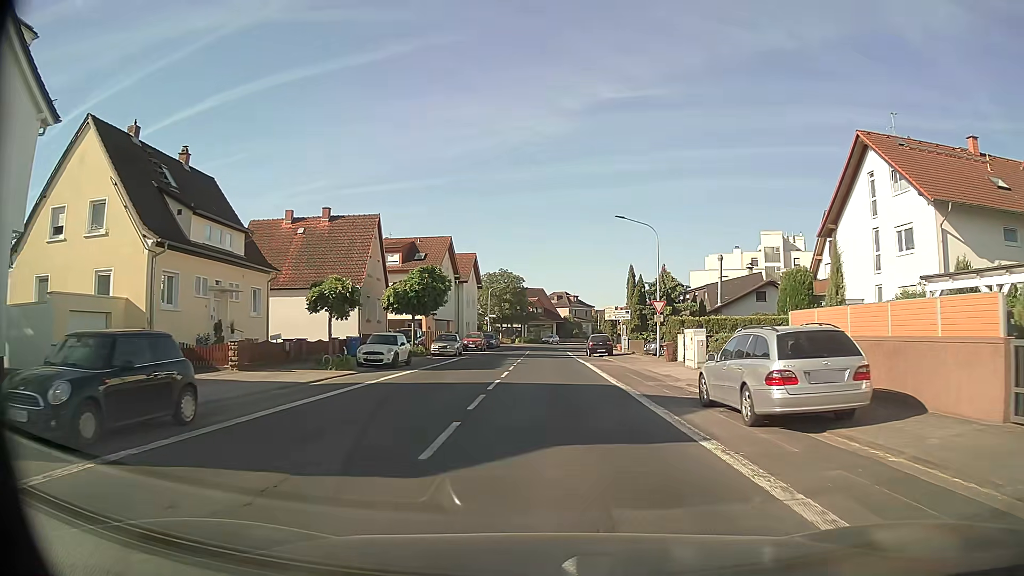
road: secondary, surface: asphalt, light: Day
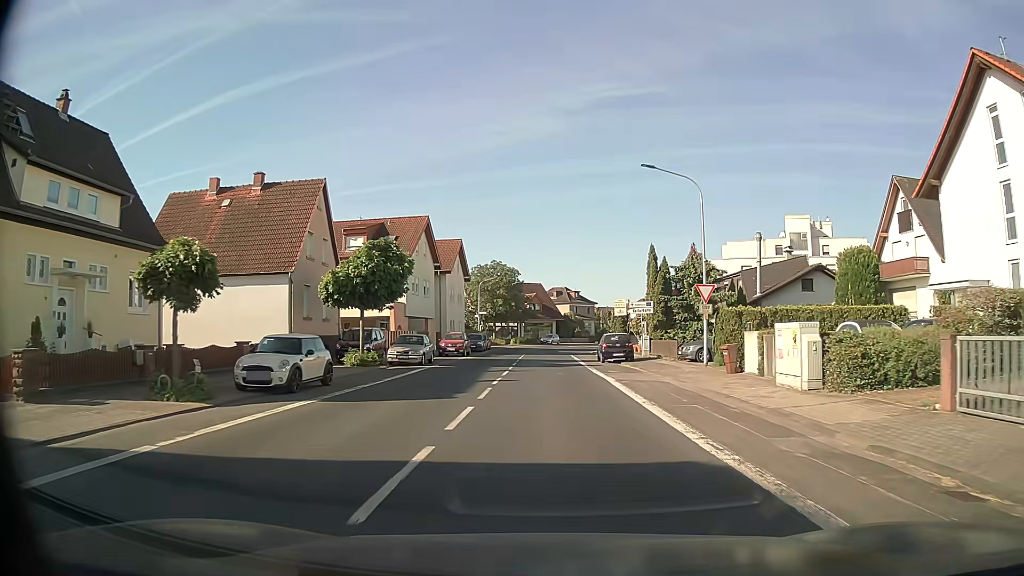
(-0.1, +11.3) m; 0°
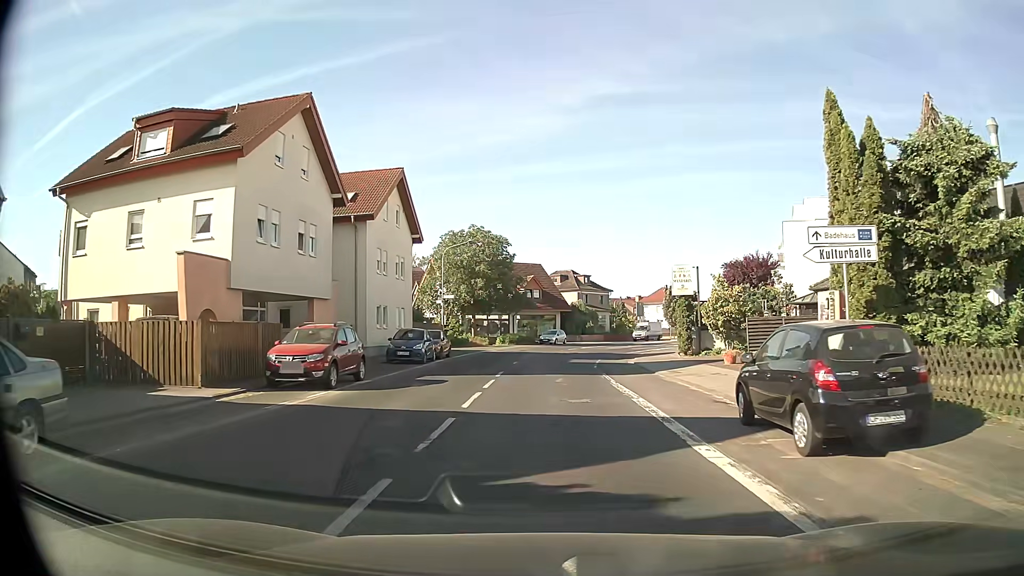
(+0.1, +27.4) m; 0°
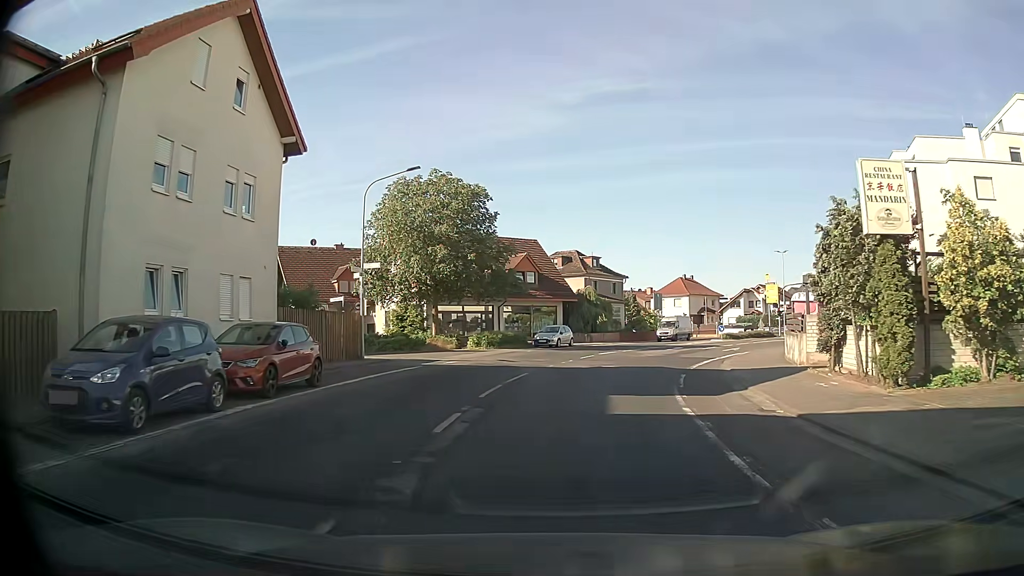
(+0.1, +21.1) m; 0°
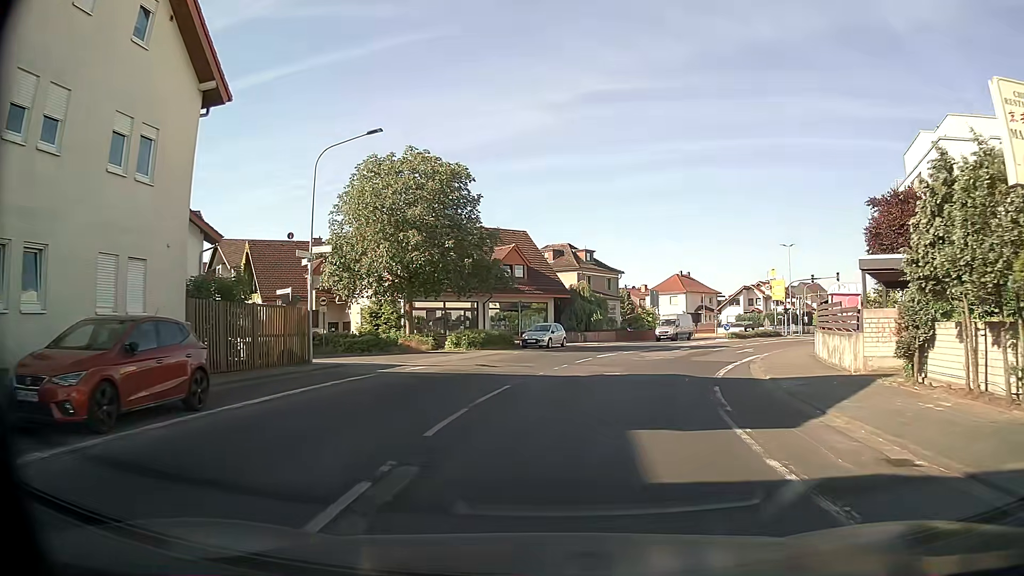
(0.0, +5.2) m; +1°
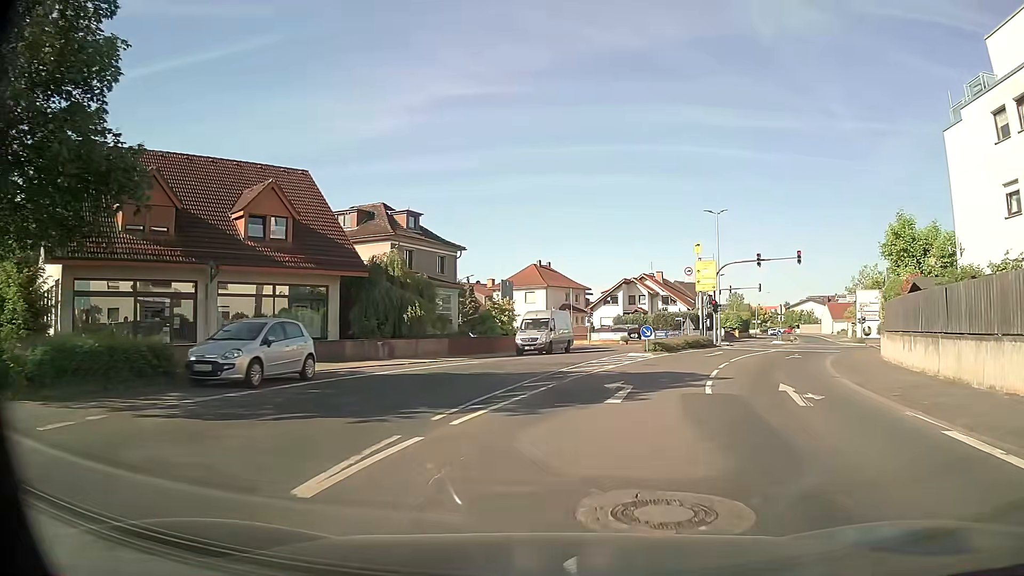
(+2.7, +25.1) m; +13°
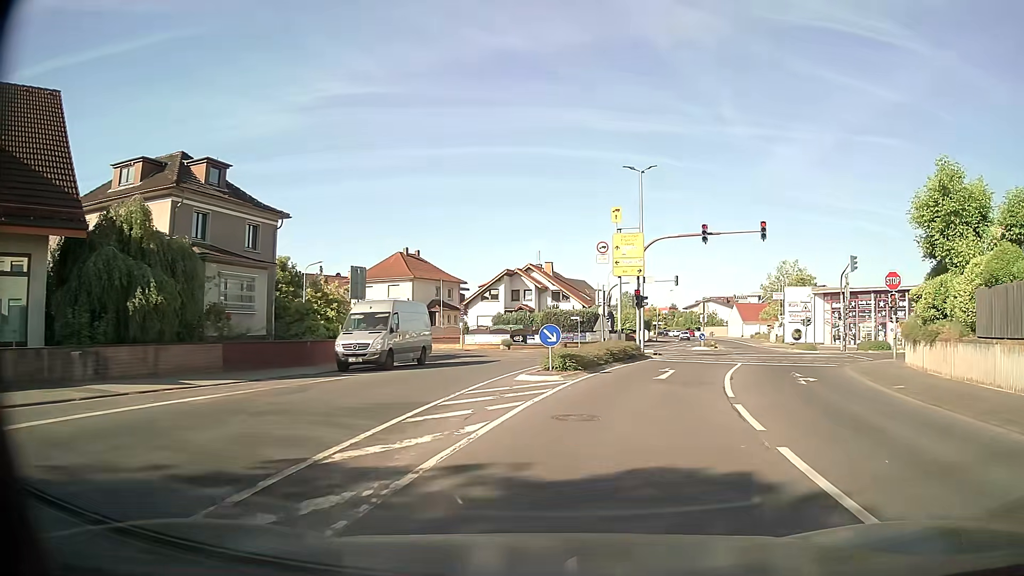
(+1.3, +14.4) m; +10°
(+1, +10) (+3, +20) (+6, +29) (+8, +39) (+5, +48) (-3, +55) (-12, +59) (-20, +64) (-29, +69) (-38, +73) m
